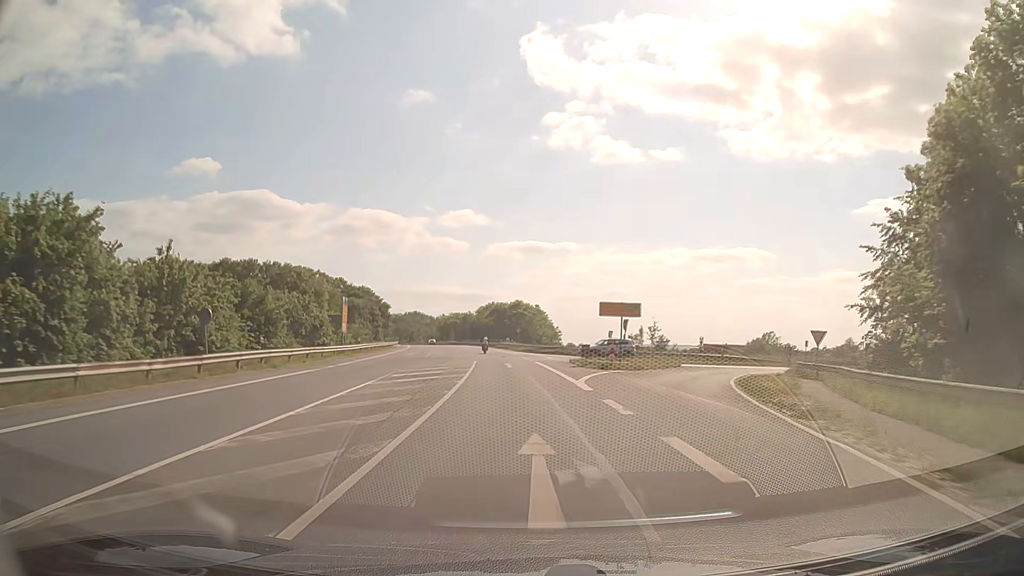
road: trunk_link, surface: asphalt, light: Day
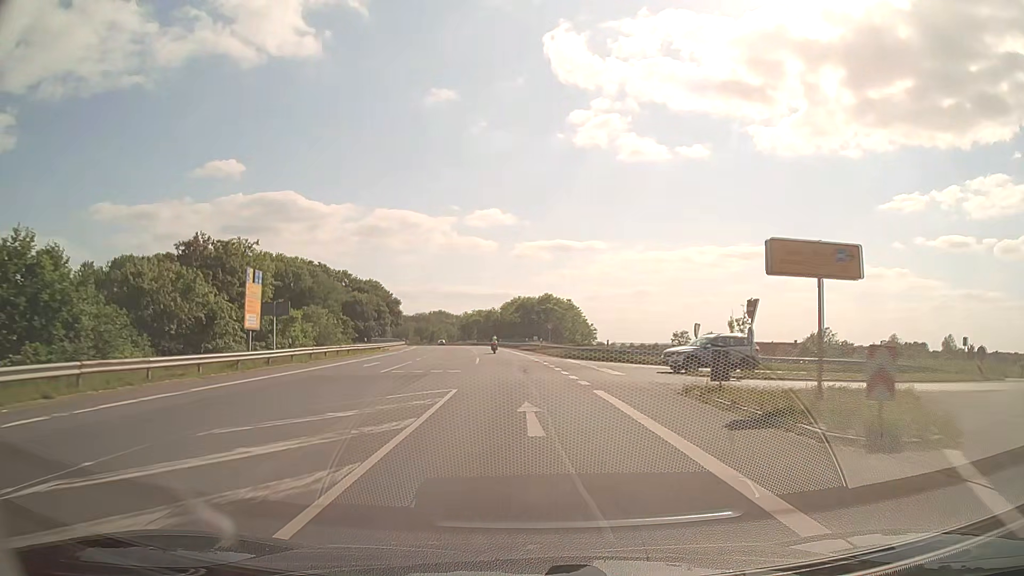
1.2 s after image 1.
(-0.5, +23.4) m; -2°
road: secondary
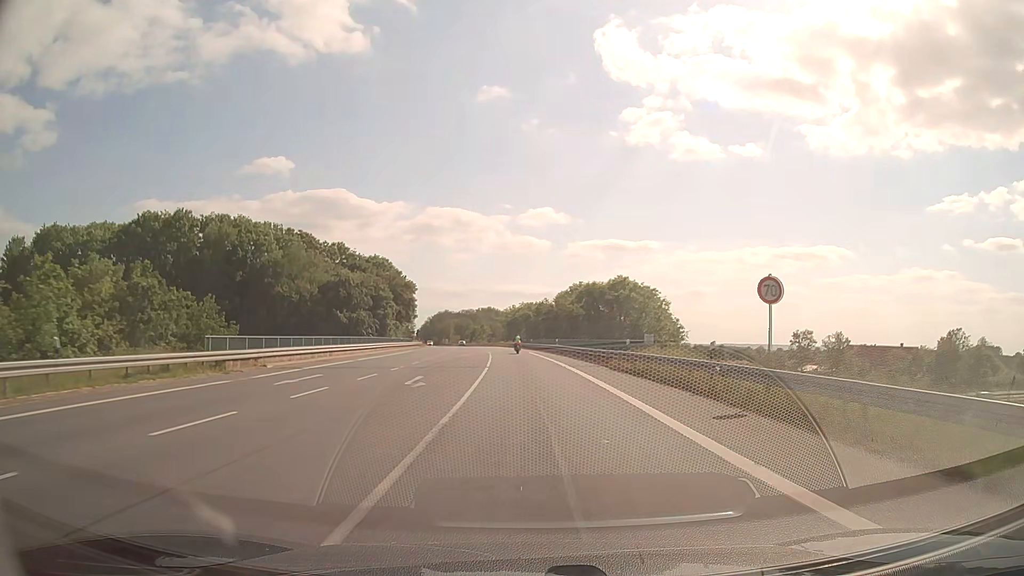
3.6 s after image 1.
(-2.0, +46.3) m; -4°
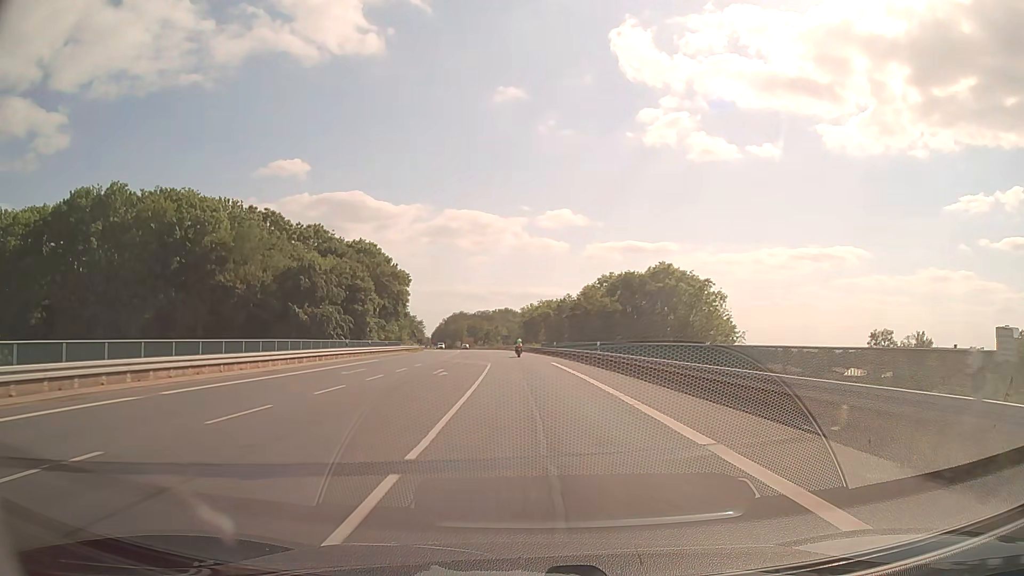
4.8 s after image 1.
(-0.3, +23.0) m; -2°
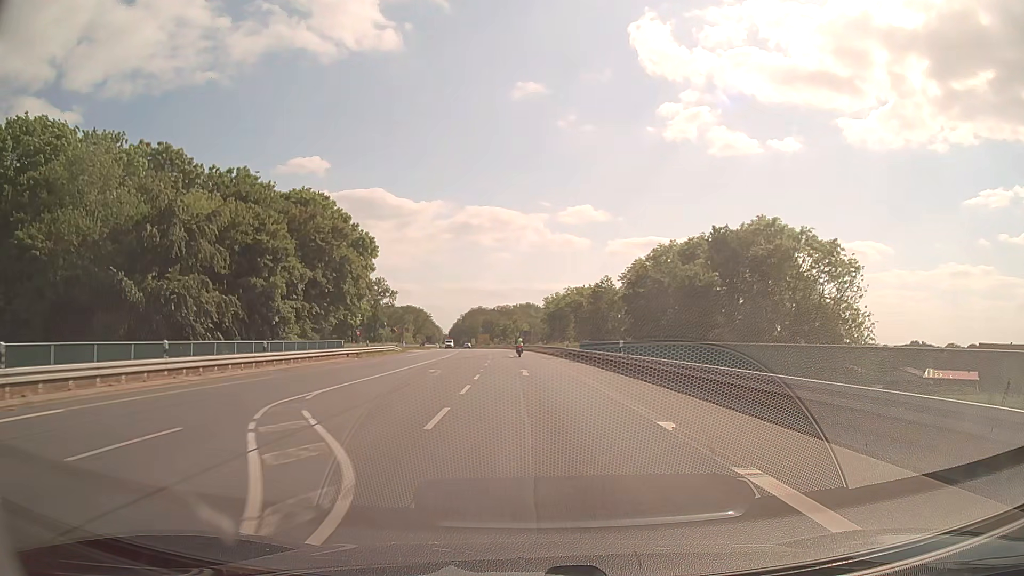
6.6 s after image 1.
(-0.6, +33.9) m; -2°
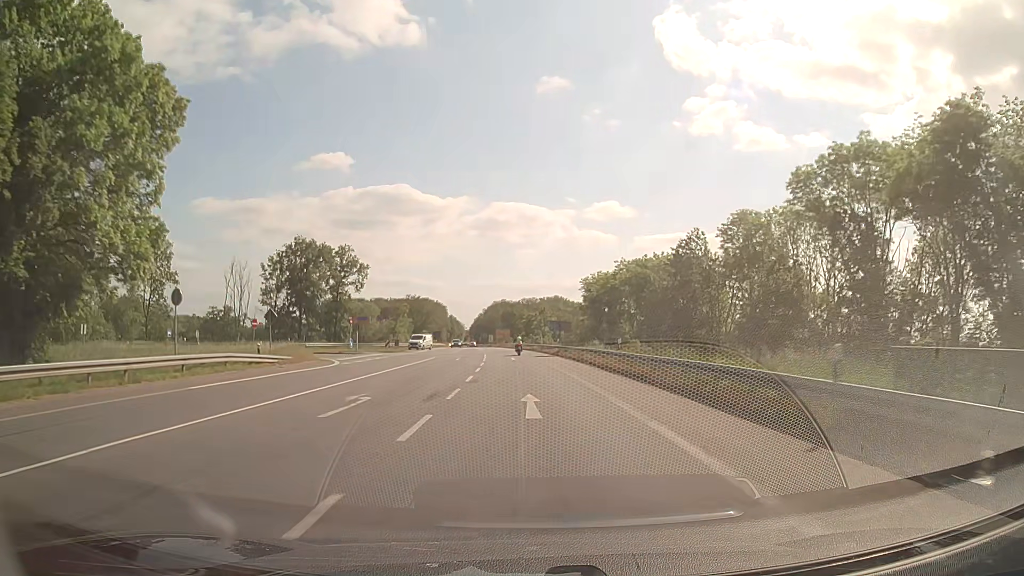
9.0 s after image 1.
(-0.9, +44.0) m; -2°
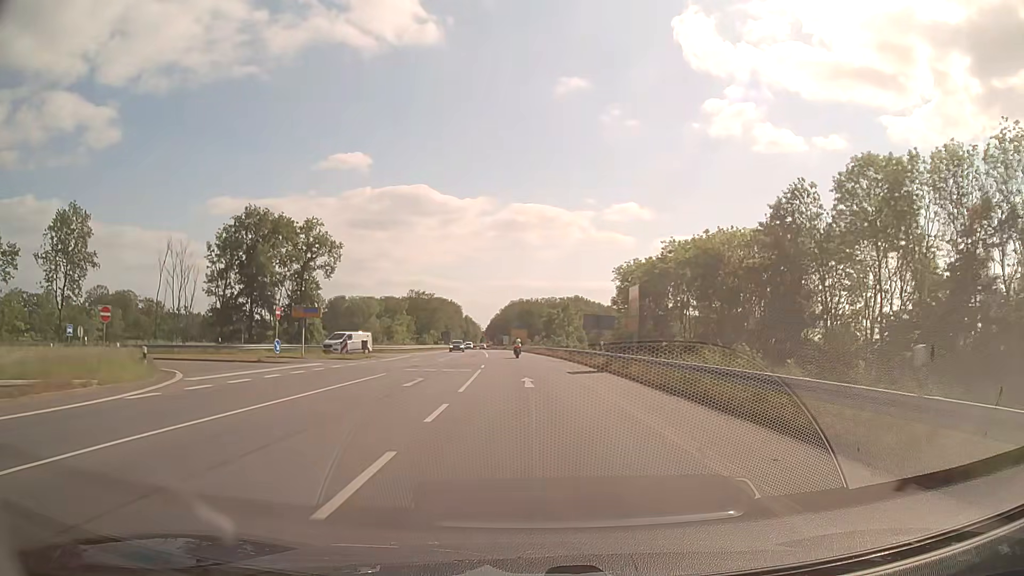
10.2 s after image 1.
(-0.3, +22.0) m; -2°
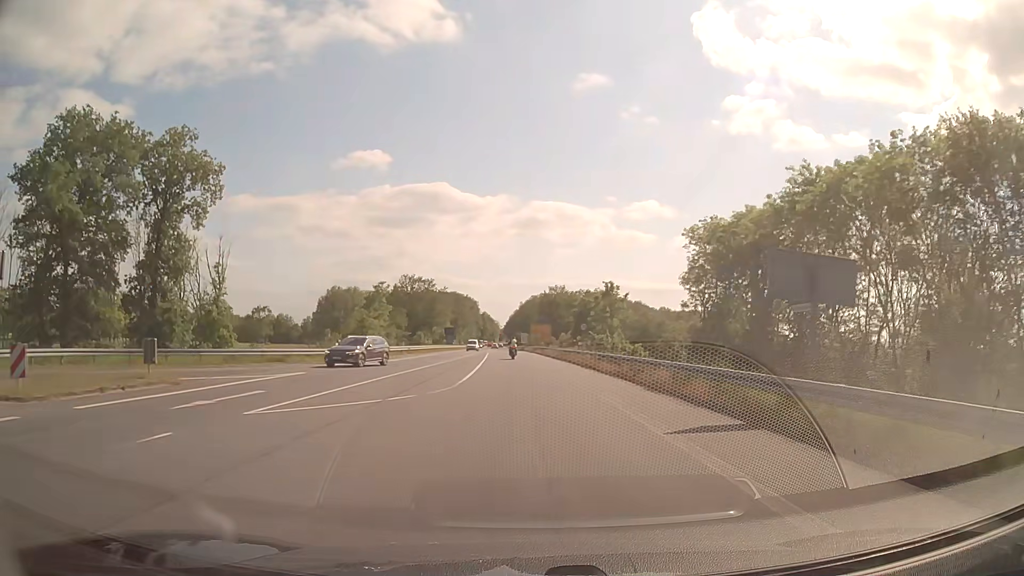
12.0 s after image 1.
(-0.4, +33.4) m; -2°
(0, +10) (0, +20) (-1, +30) (-1, +40) (-1, +50) (-2, +60) (-2, +70) (-3, +80) (-3, +90) (-4, +100) m
